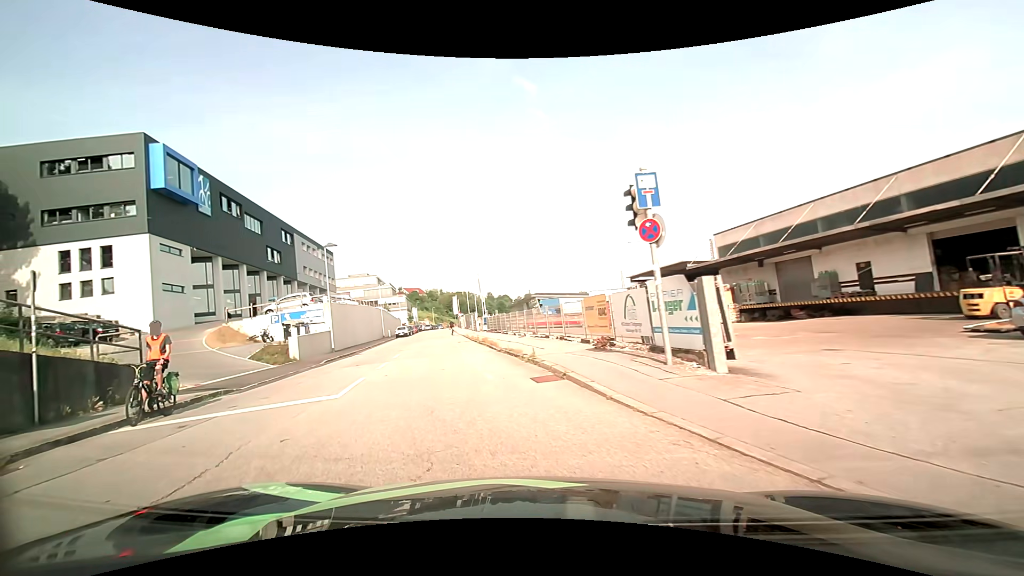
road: residential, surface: asphalt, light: Day
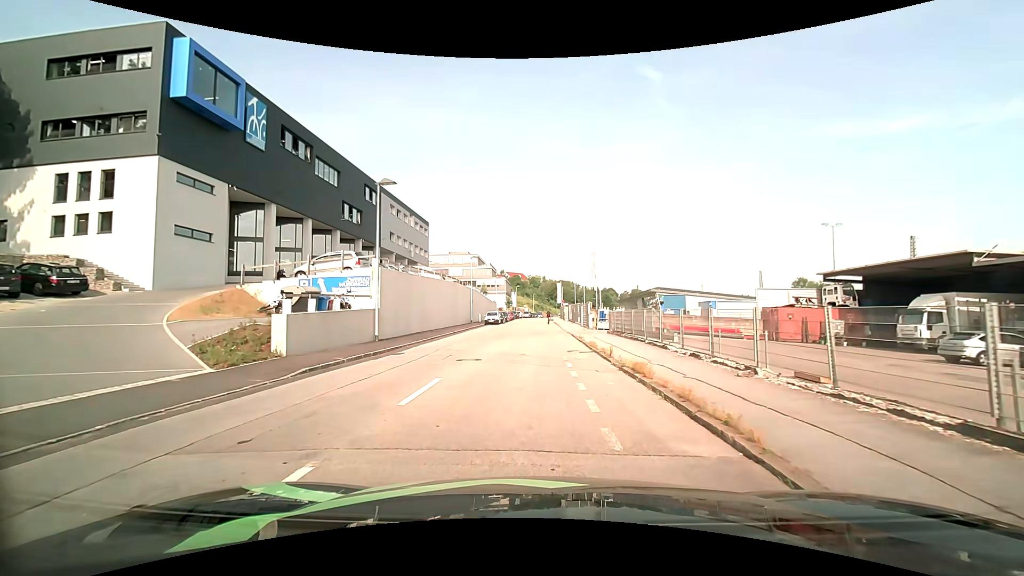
(-2.5, +14.6) m; -12°
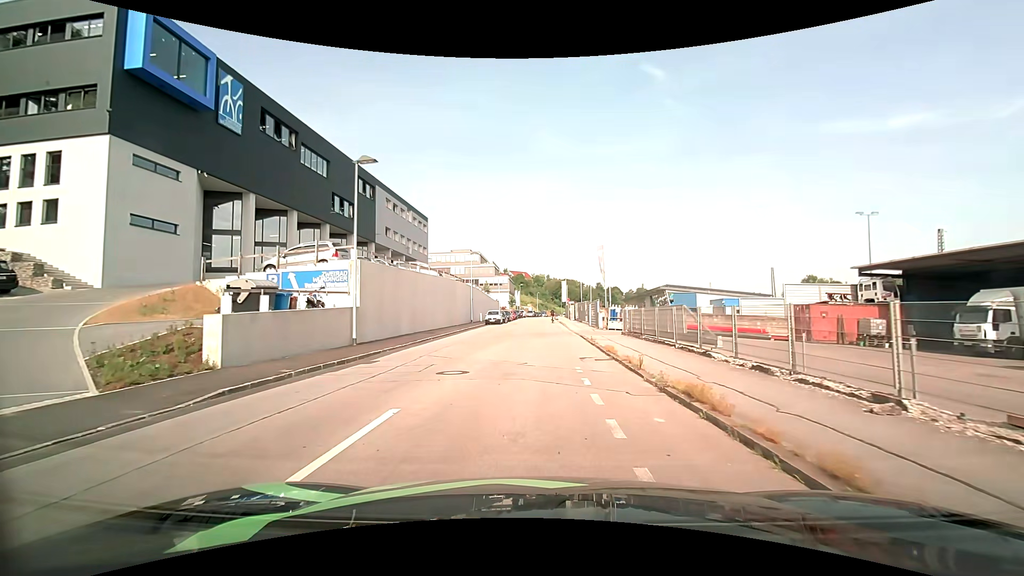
(0.0, +3.7) m; 0°
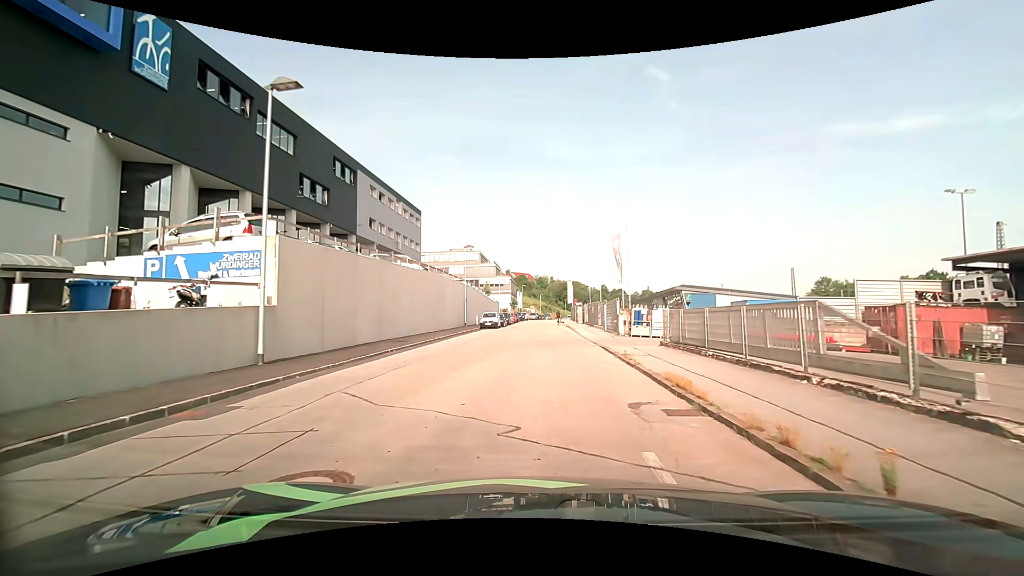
(-0.1, +7.6) m; -1°
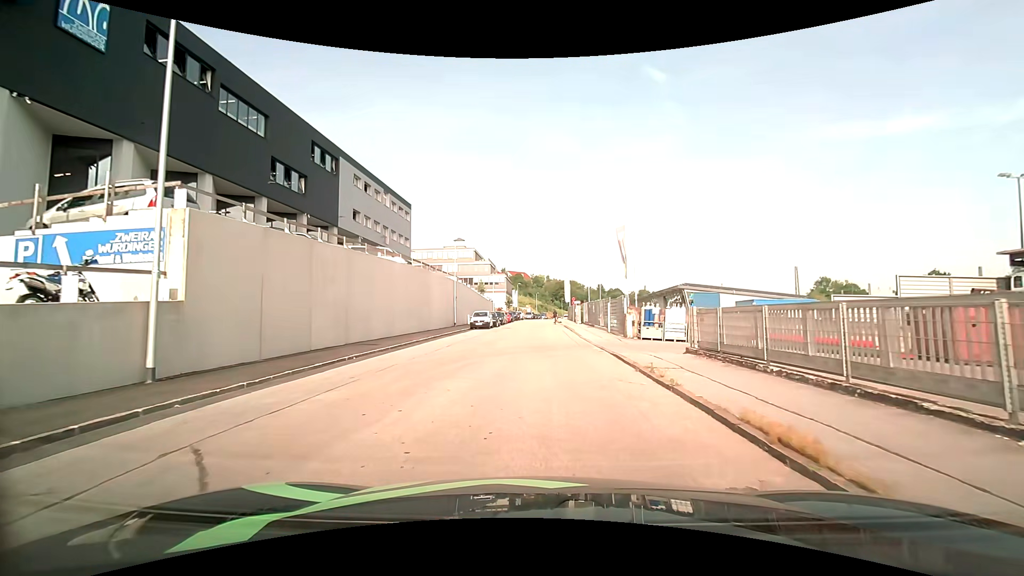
(0.0, +3.8) m; +1°
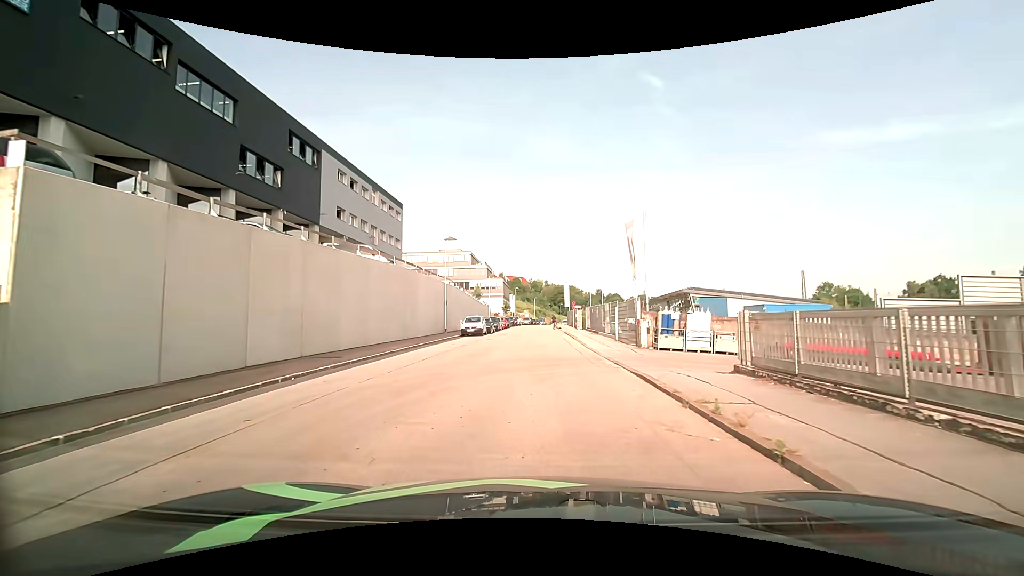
(0.0, +3.8) m; 0°
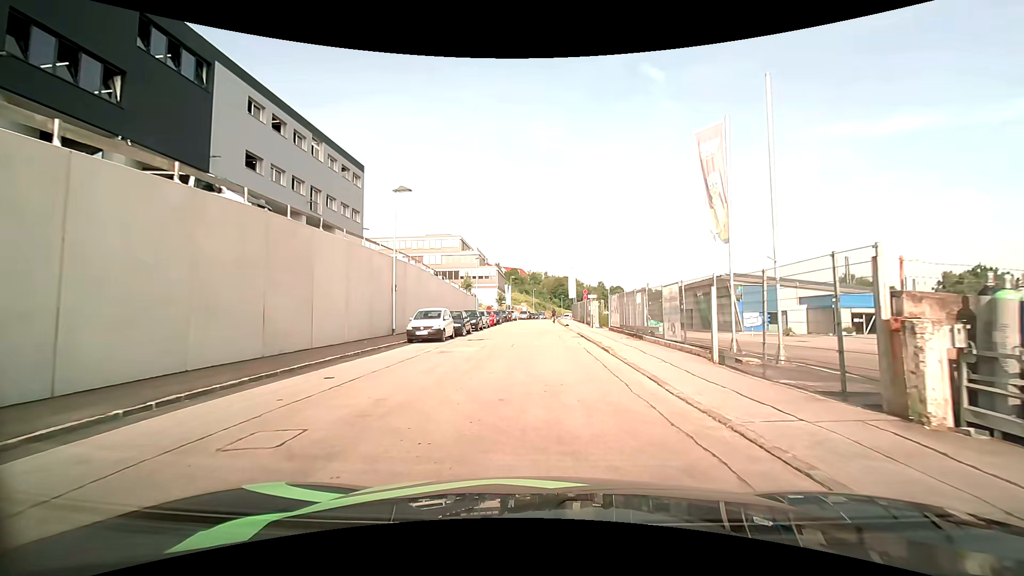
(0.0, +15.3) m; +1°
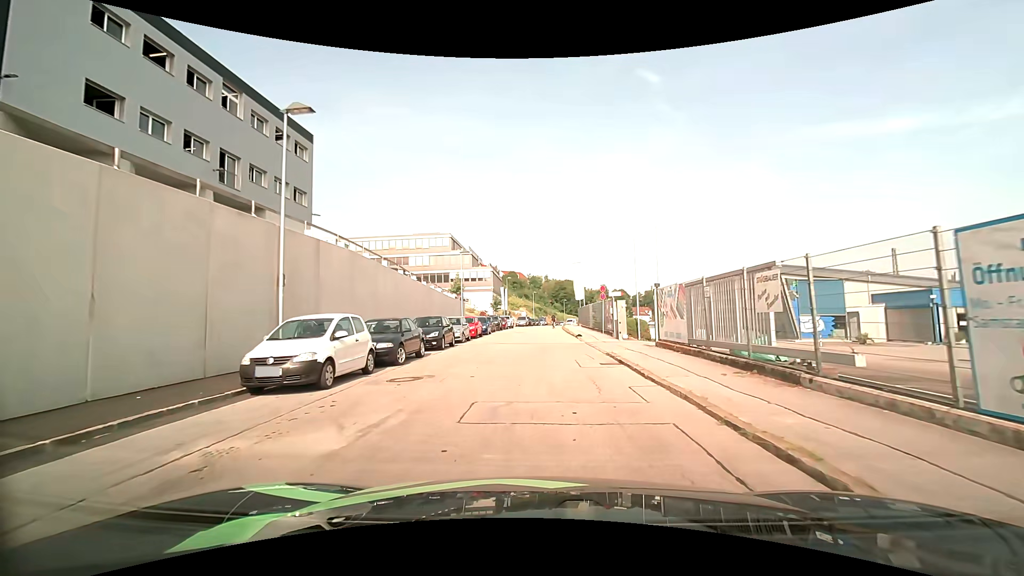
(0.0, +12.2) m; -1°
(0, +10) (0, +20) (0, +30) (0, +40) (0, +50) (+1, +60) (+2, +70) (+2, +80) (+3, +90) (+4, +100) m
